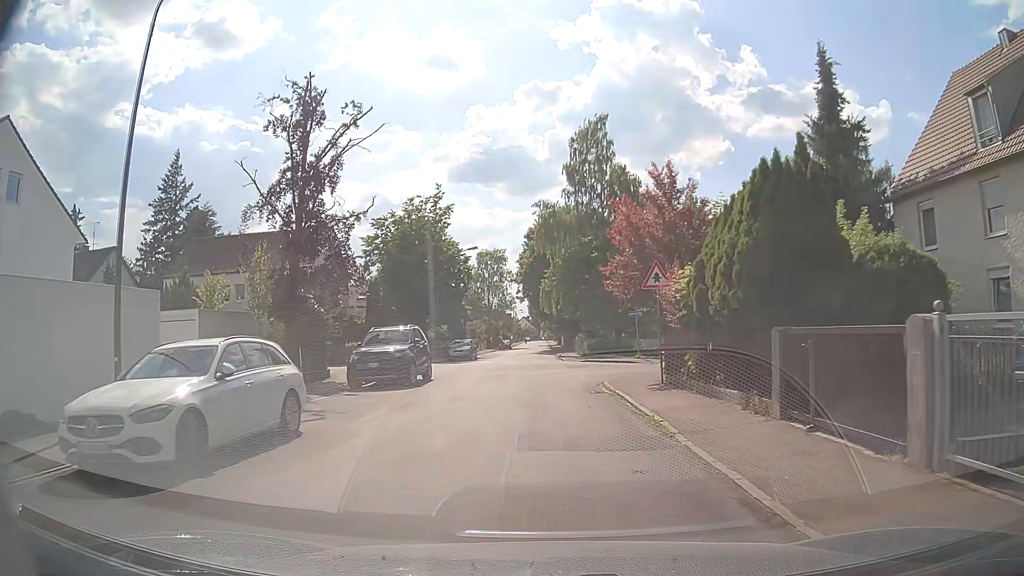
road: unclassified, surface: asphalt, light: Day
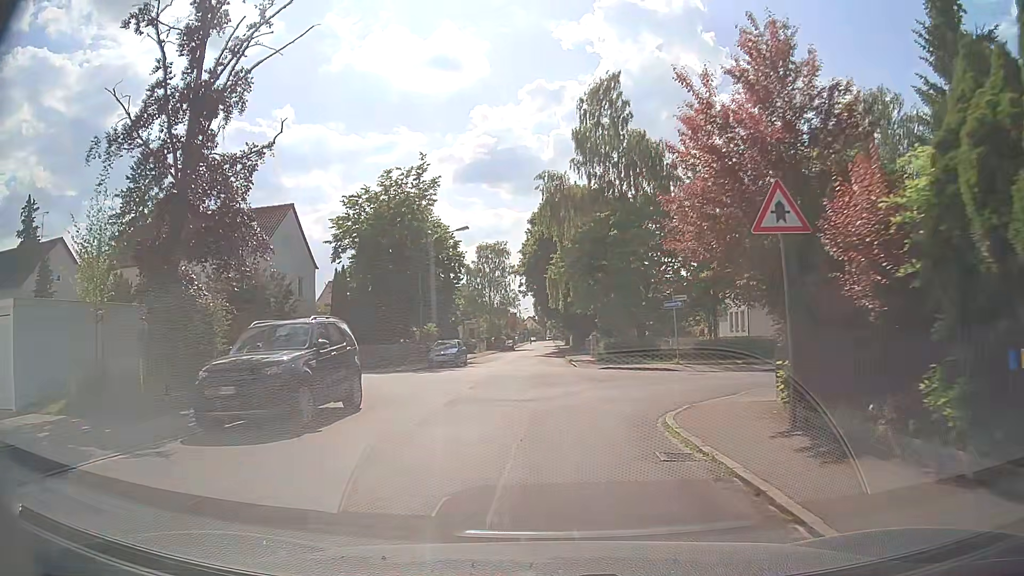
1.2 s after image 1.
(0.0, +9.6) m; 0°
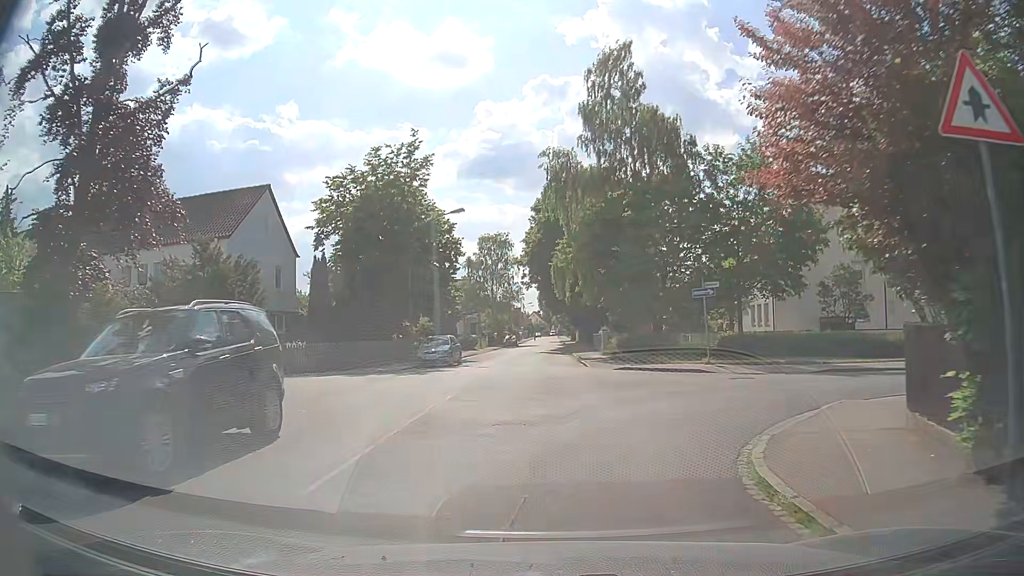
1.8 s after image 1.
(0.0, +4.6) m; 0°
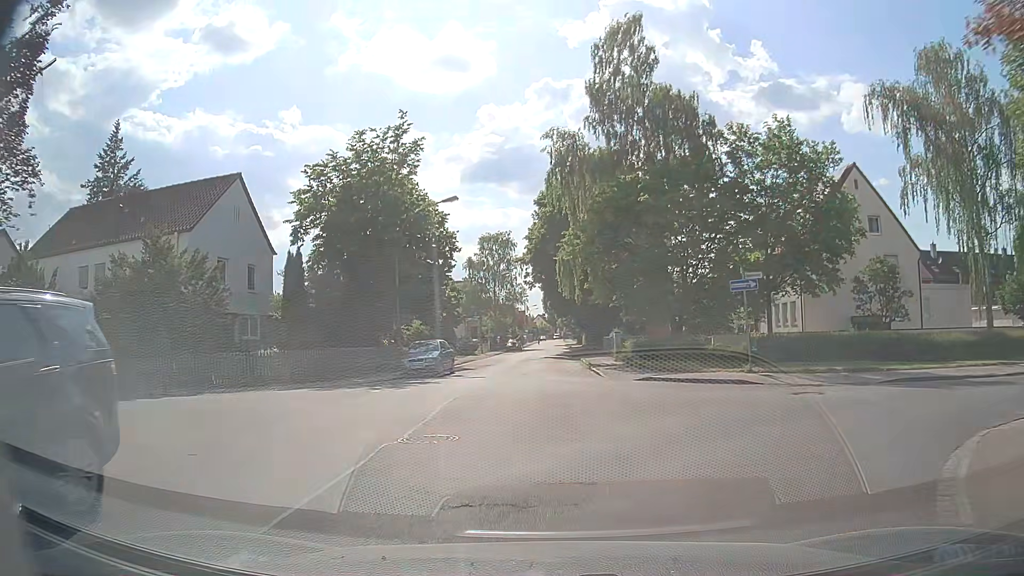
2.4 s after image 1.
(0.0, +4.4) m; 0°
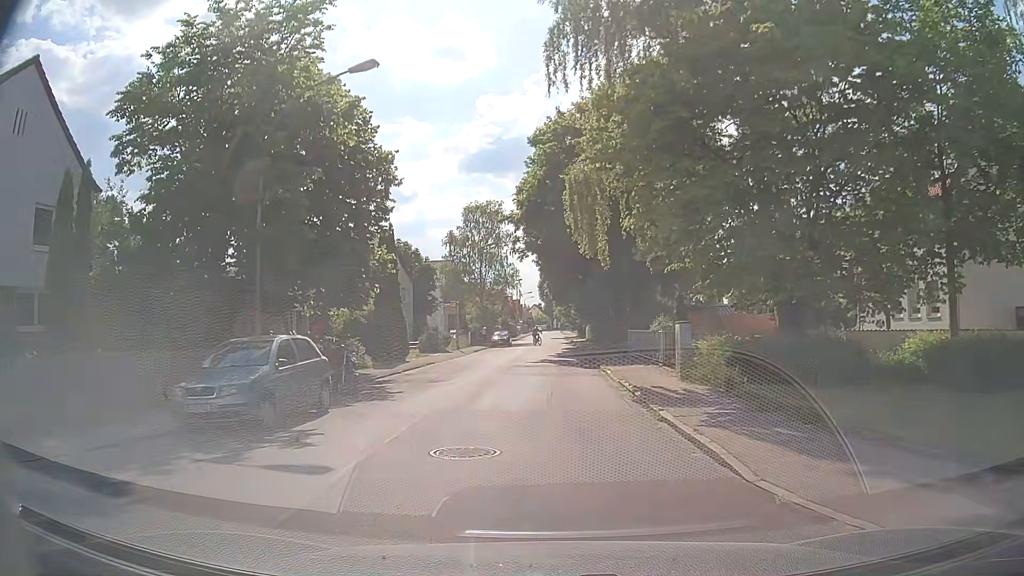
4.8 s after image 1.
(-0.1, +16.8) m; -1°
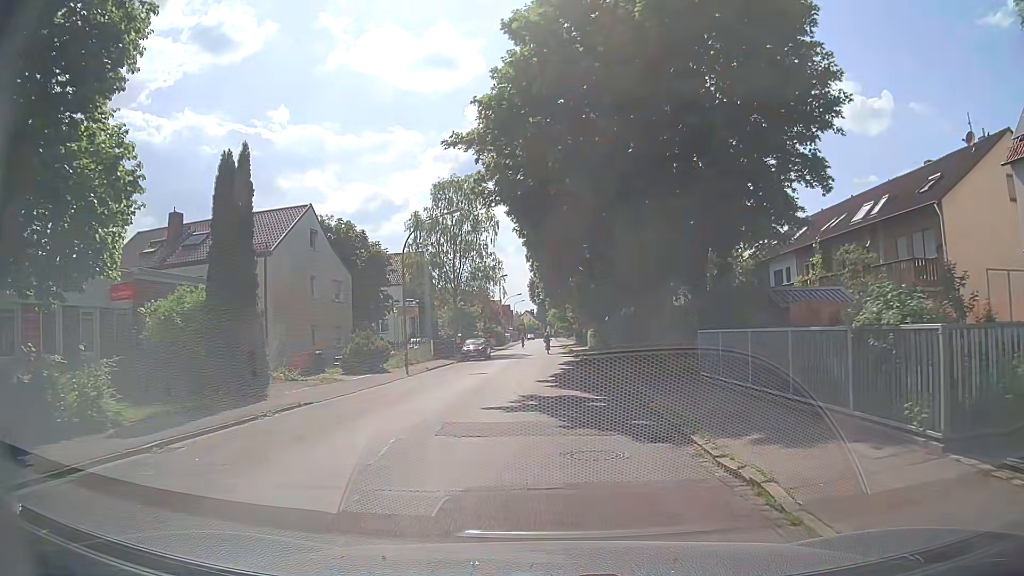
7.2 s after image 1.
(+0.4, +16.9) m; +1°
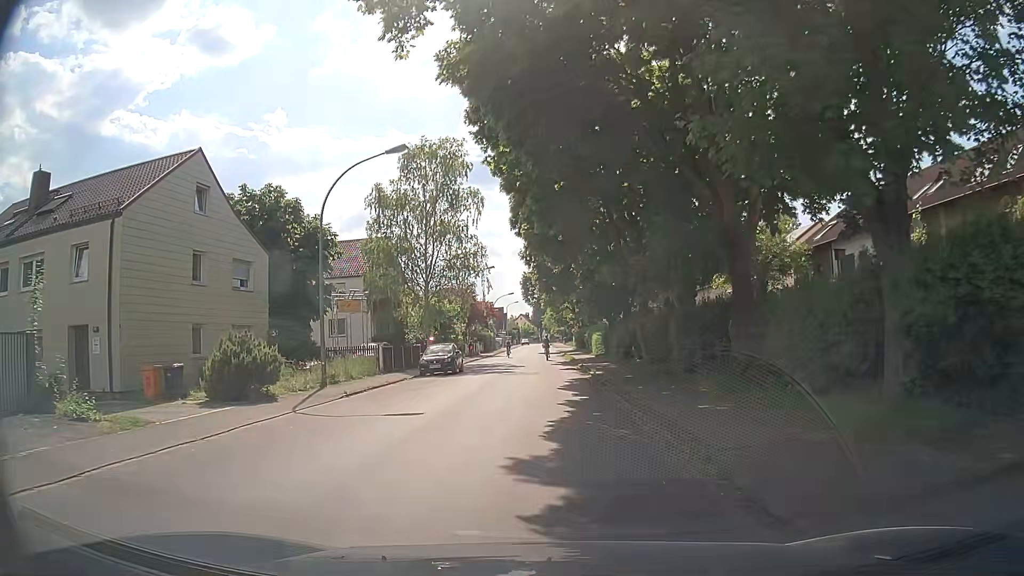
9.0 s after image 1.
(+0.1, +13.0) m; +1°
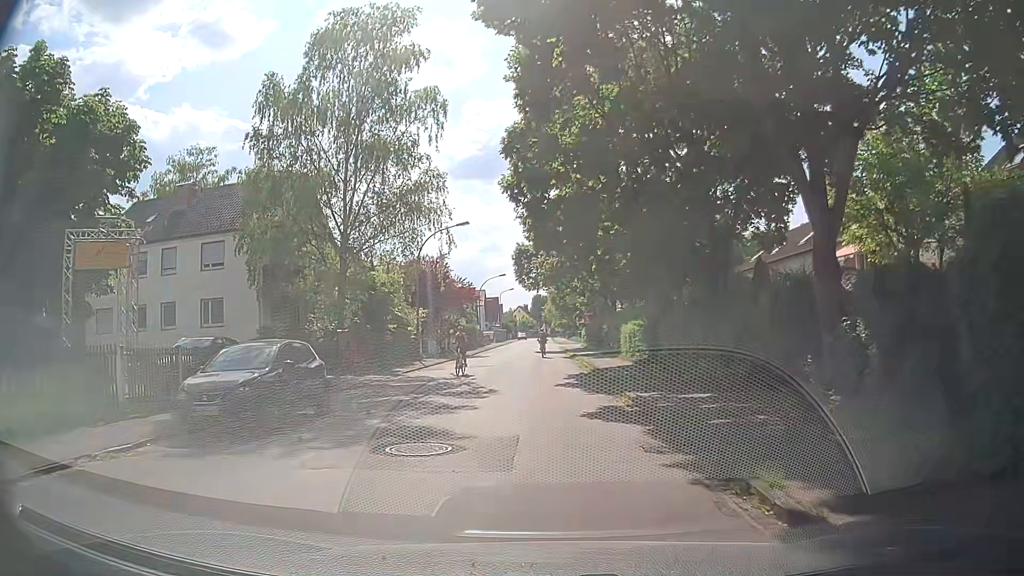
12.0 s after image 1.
(-0.3, +21.1) m; -1°
(0, +10) (0, +20) (0, +30) (0, +40) (0, +50) (+1, +60) (+1, +70) (+1, +80) (+1, +90) (+1, +100) m
